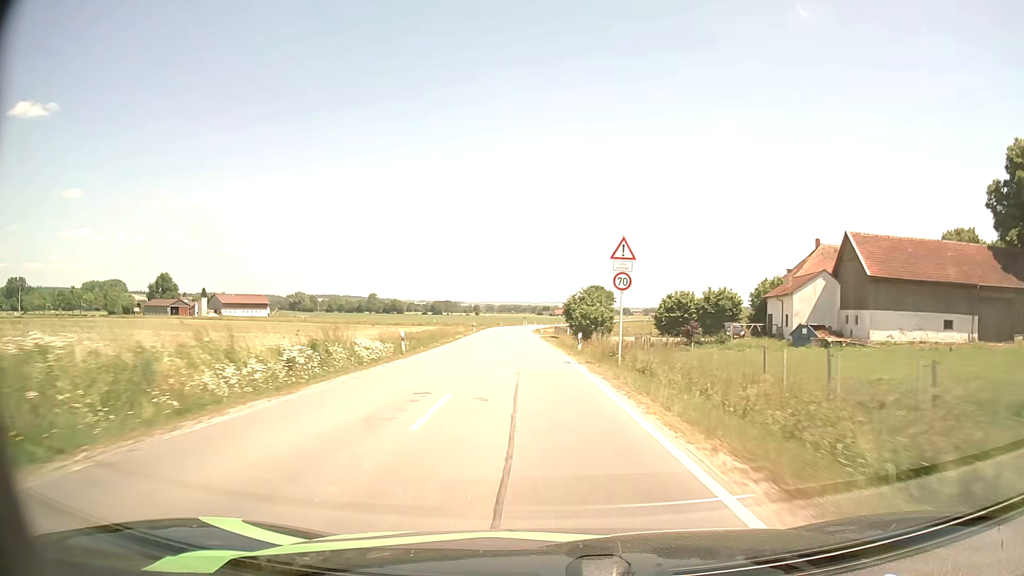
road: secondary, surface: asphalt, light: Day
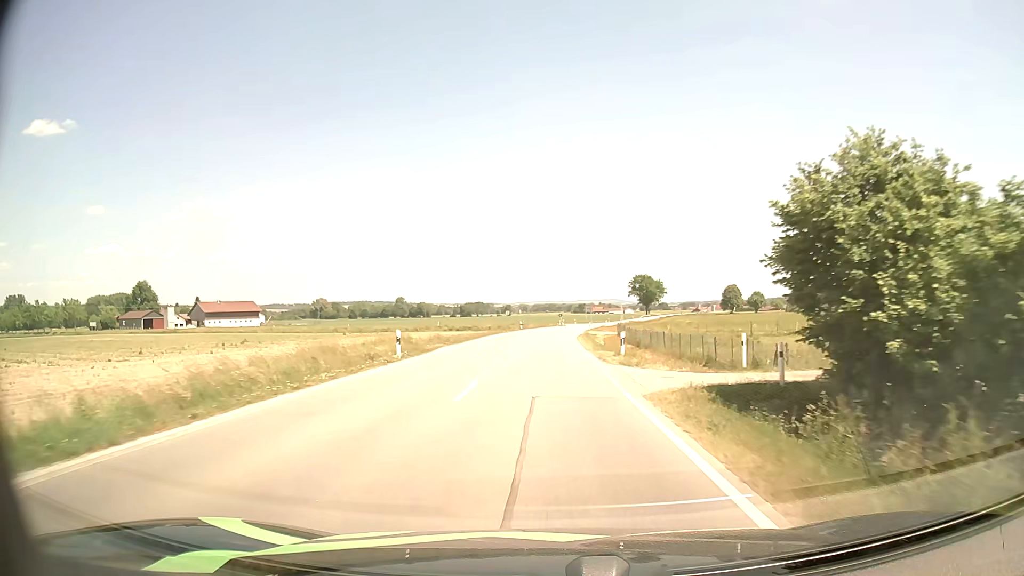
(-2.1, +54.1) m; -3°
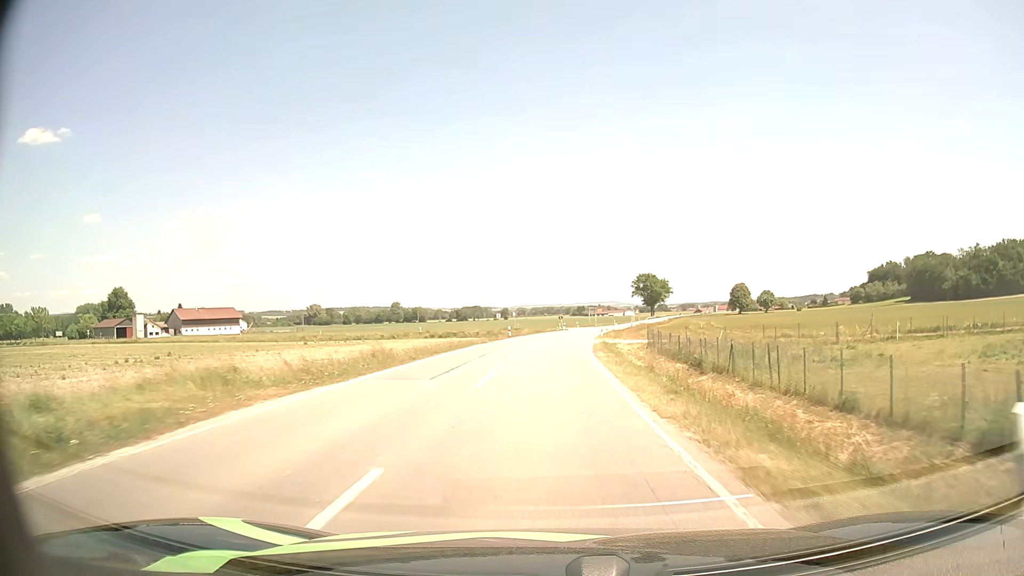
(0.0, +19.8) m; 0°
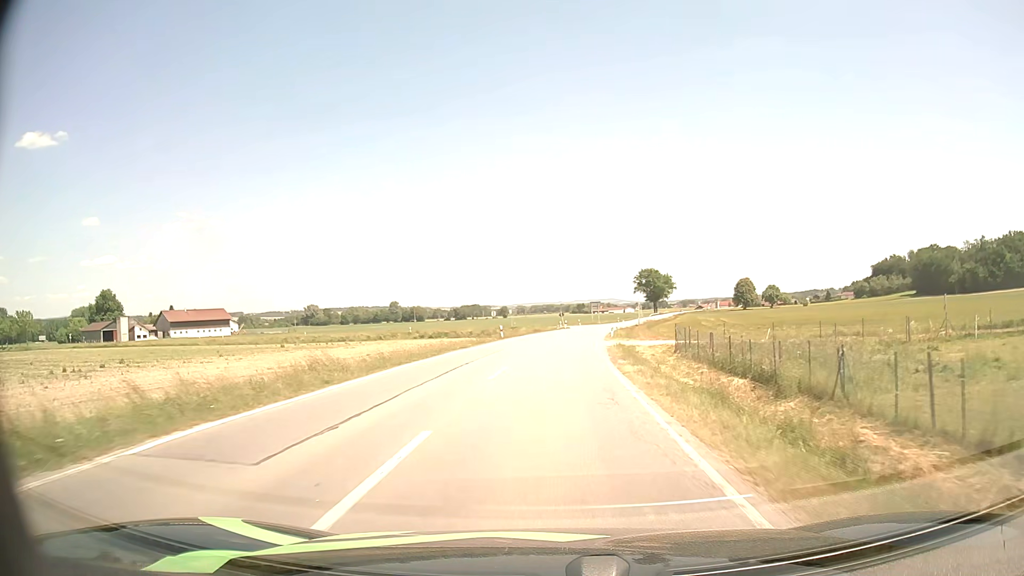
(0.0, +9.5) m; 0°
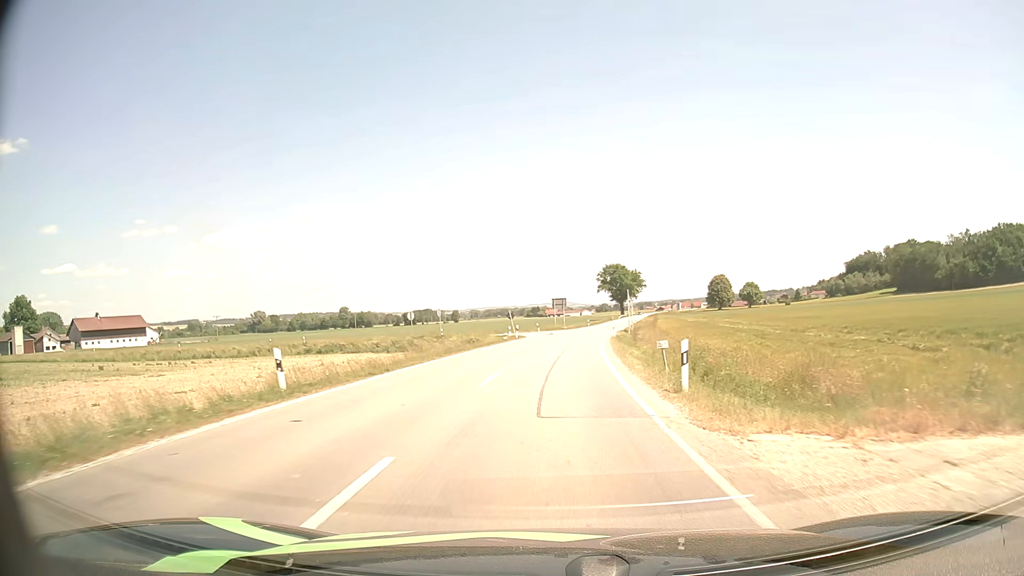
(+0.9, +35.2) m; +4°
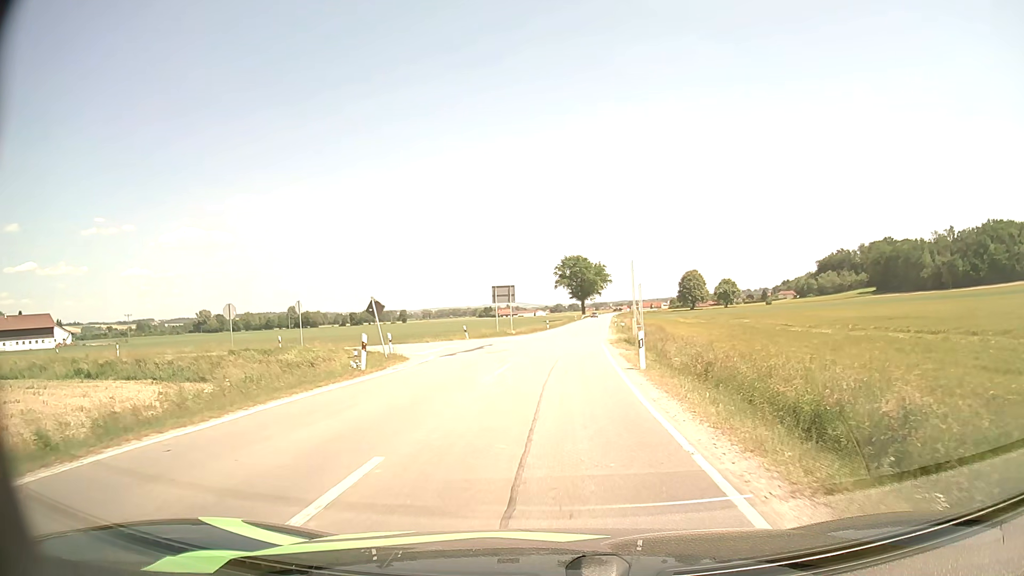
(+1.2, +33.5) m; +4°
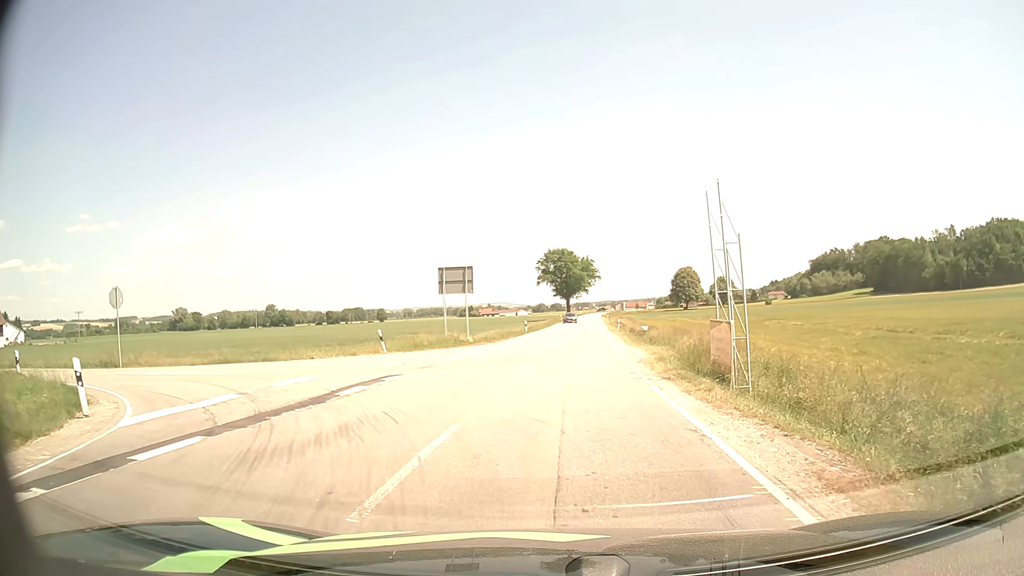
(+0.3, +20.2) m; +2°
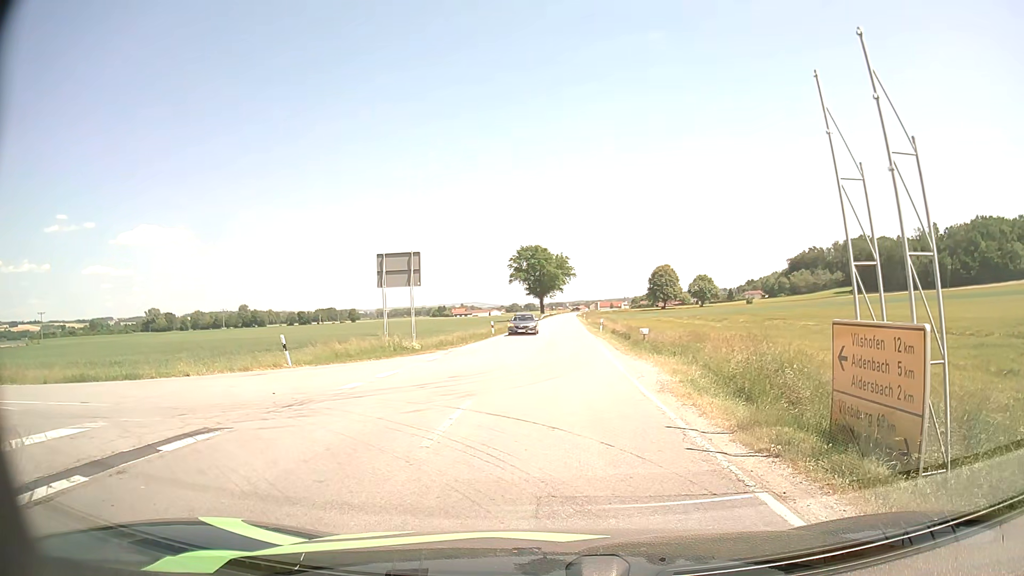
(+0.1, +8.0) m; +1°
(-1, +10) (-10, +14) (-20, +15) (-30, +15) (-40, +16) (-50, +17) (-60, +18) (-70, +19) (-80, +21) (-90, +22) m
